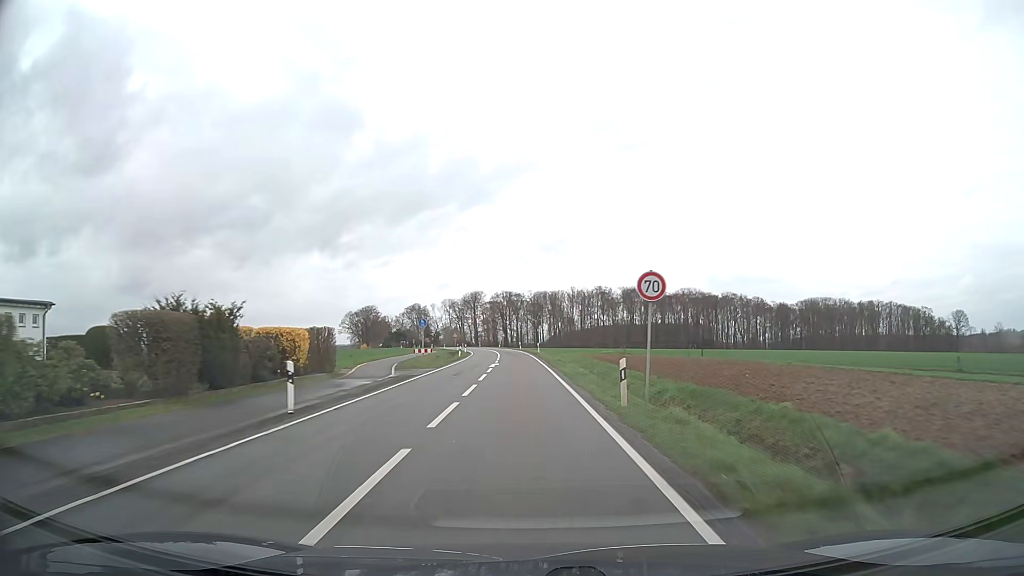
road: secondary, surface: asphalt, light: Day
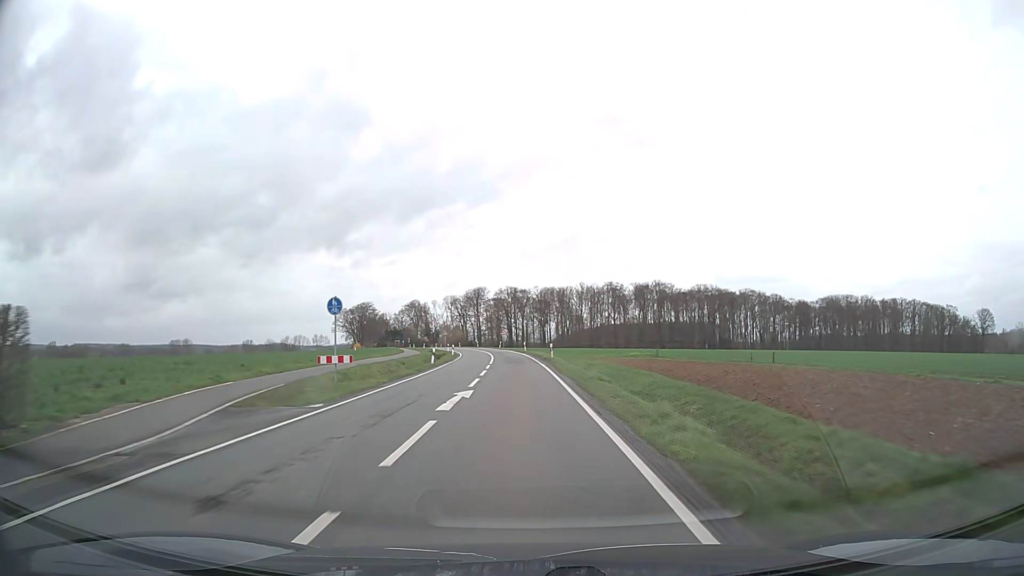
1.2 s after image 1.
(-0.1, +21.5) m; 0°
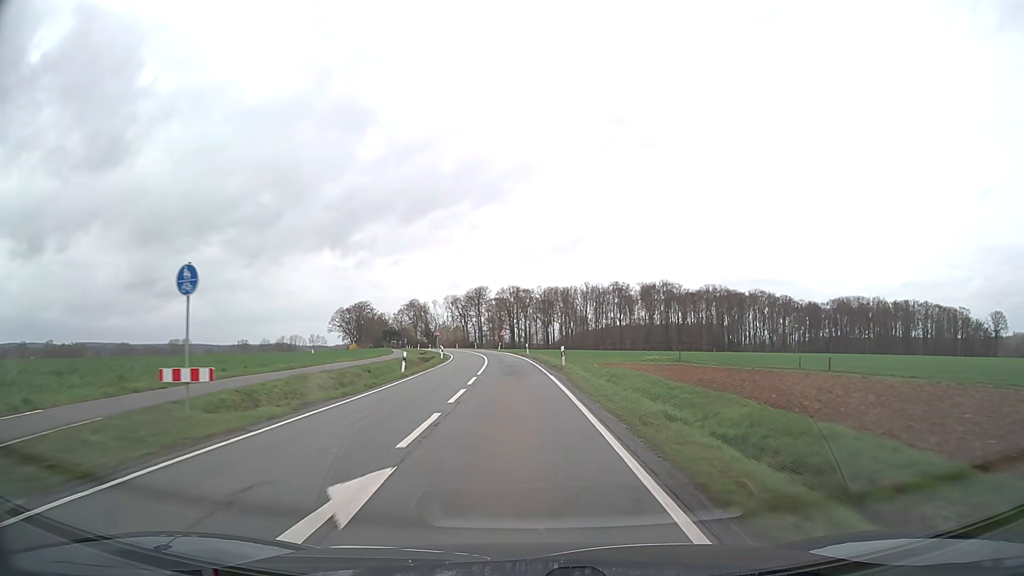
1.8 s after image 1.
(0.0, +10.8) m; 0°
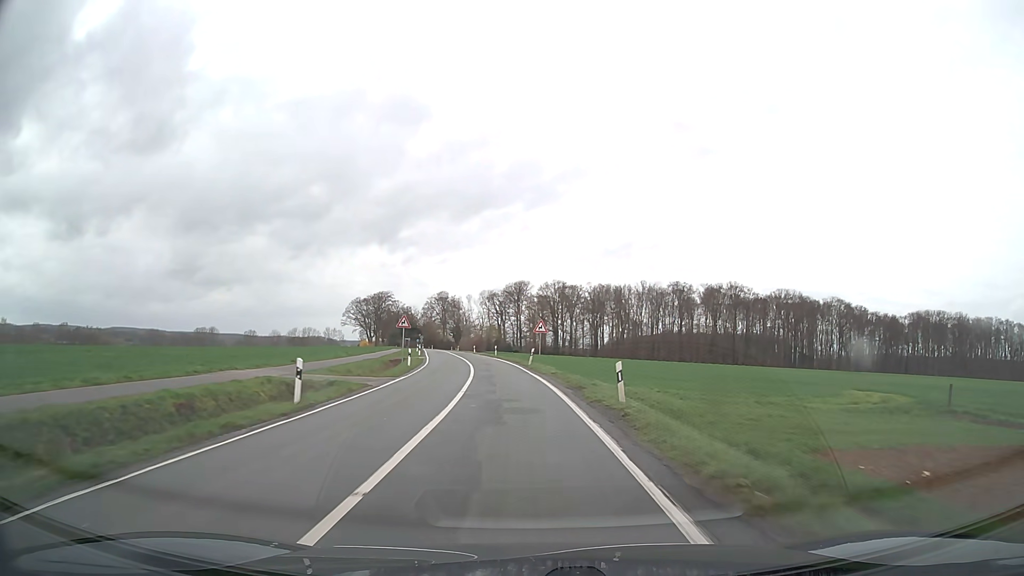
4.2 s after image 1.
(-1.0, +42.9) m; -4°
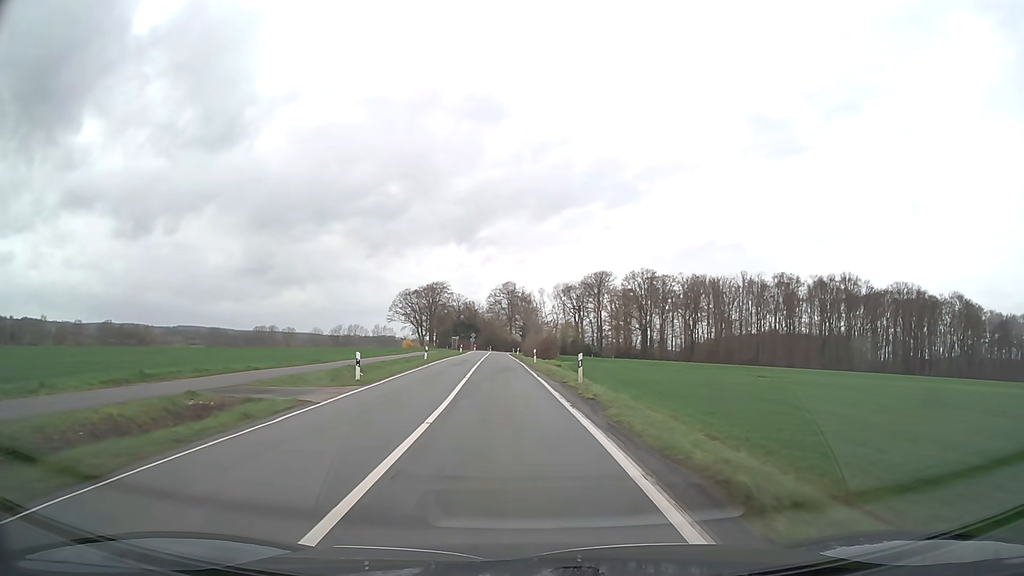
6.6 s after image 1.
(-2.0, +42.8) m; -6°
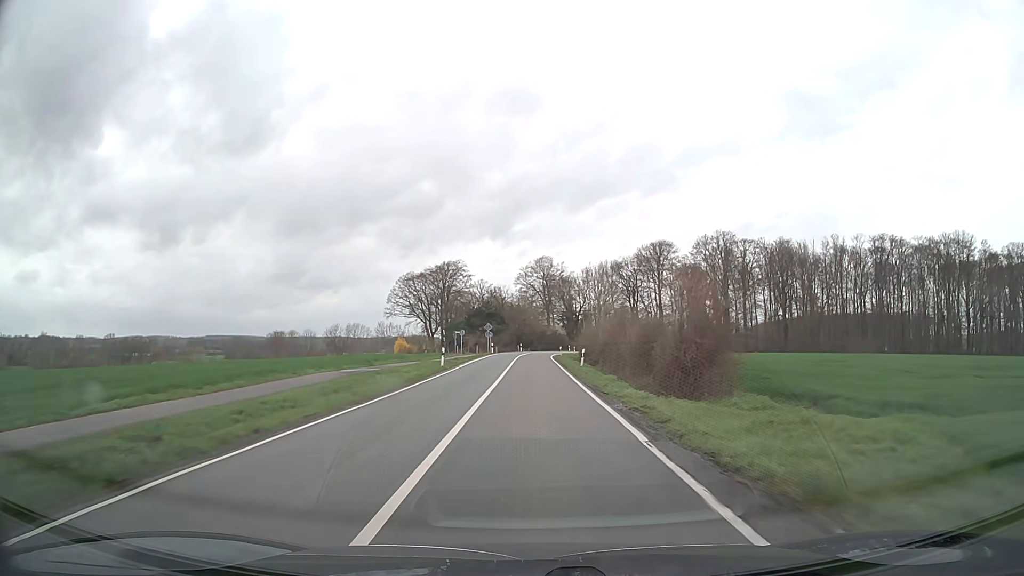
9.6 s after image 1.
(-2.3, +53.5) m; -3°
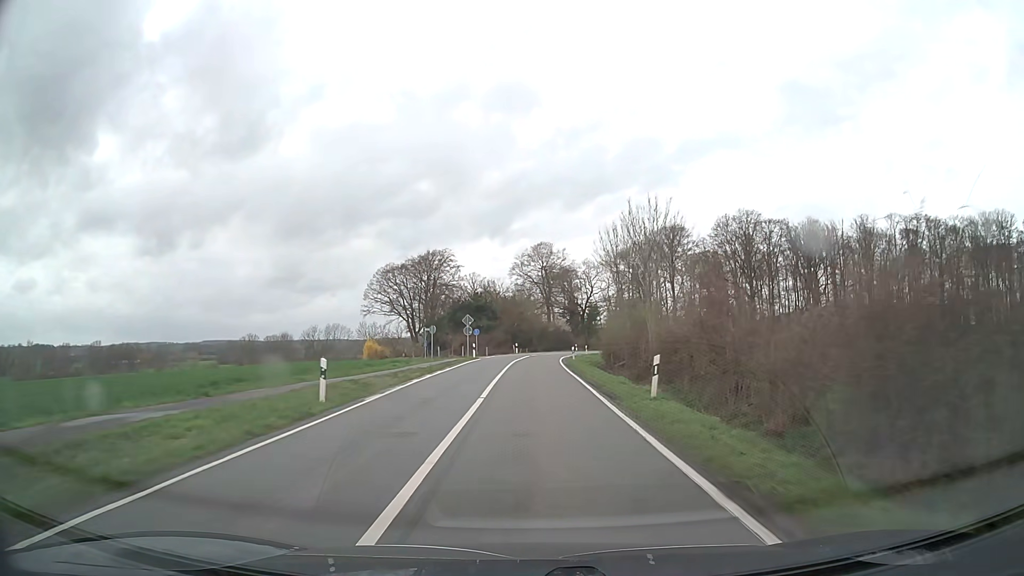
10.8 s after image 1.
(0.0, +21.5) m; 0°
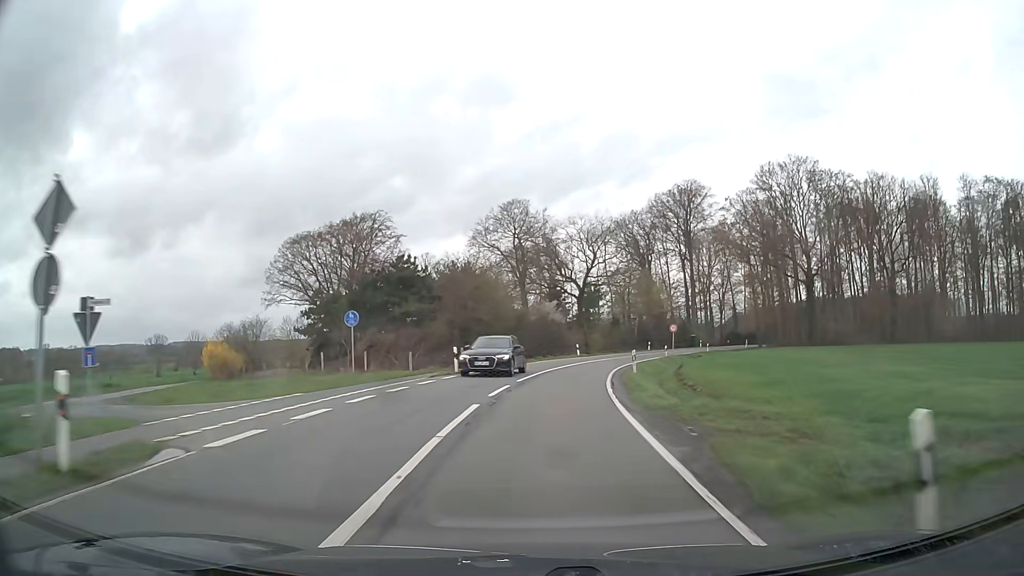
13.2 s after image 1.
(+0.4, +43.2) m; +2°
(0, +10) (+1, +20) (+2, +30) (+4, +40) (+7, +49) (+10, +59) (+13, +68) (+18, +77) (+22, +86) (+27, +95) m
